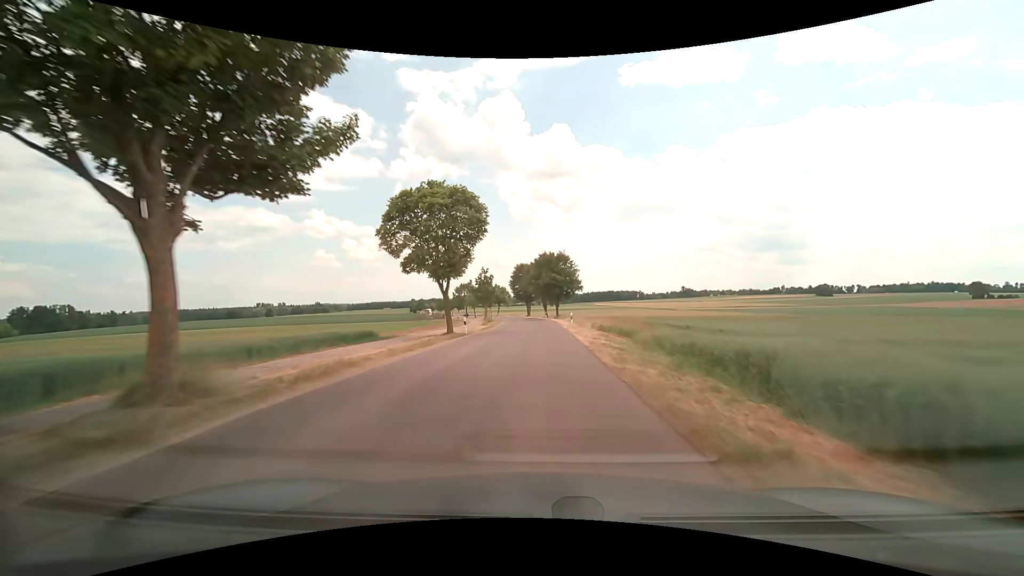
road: unclassified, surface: asphalt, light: Day
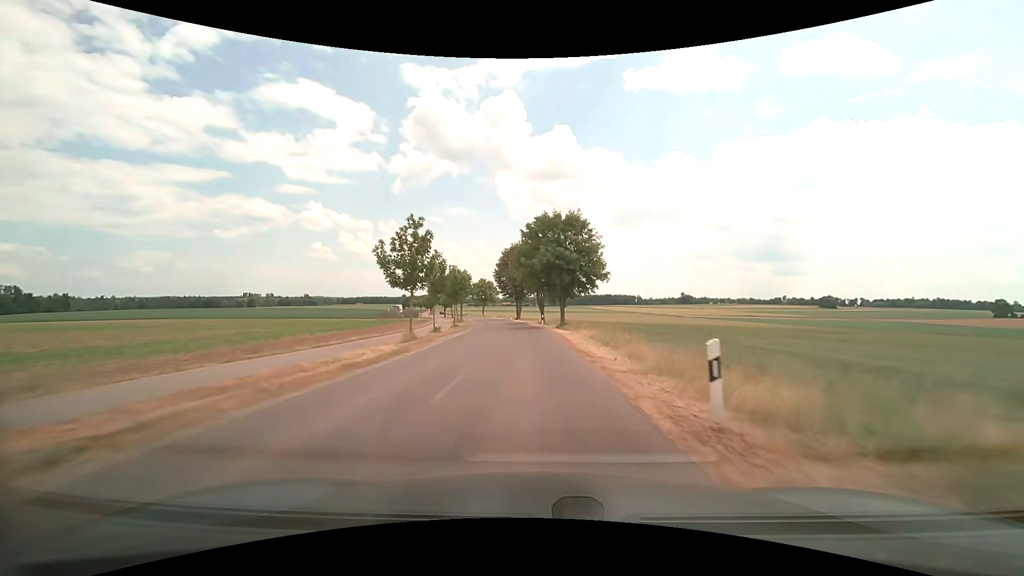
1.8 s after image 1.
(+0.3, +30.1) m; +1°
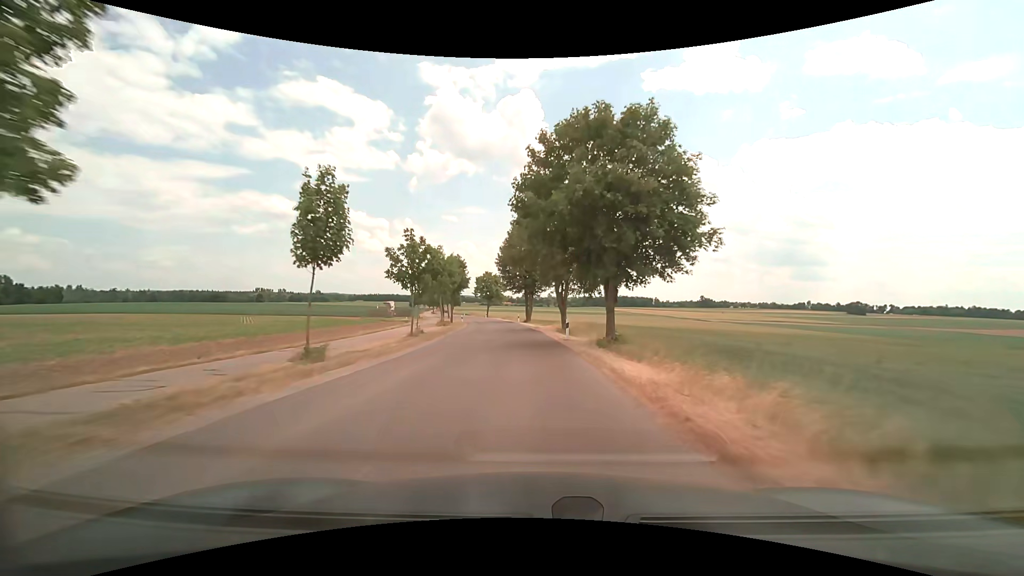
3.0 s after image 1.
(-0.2, +21.2) m; -1°
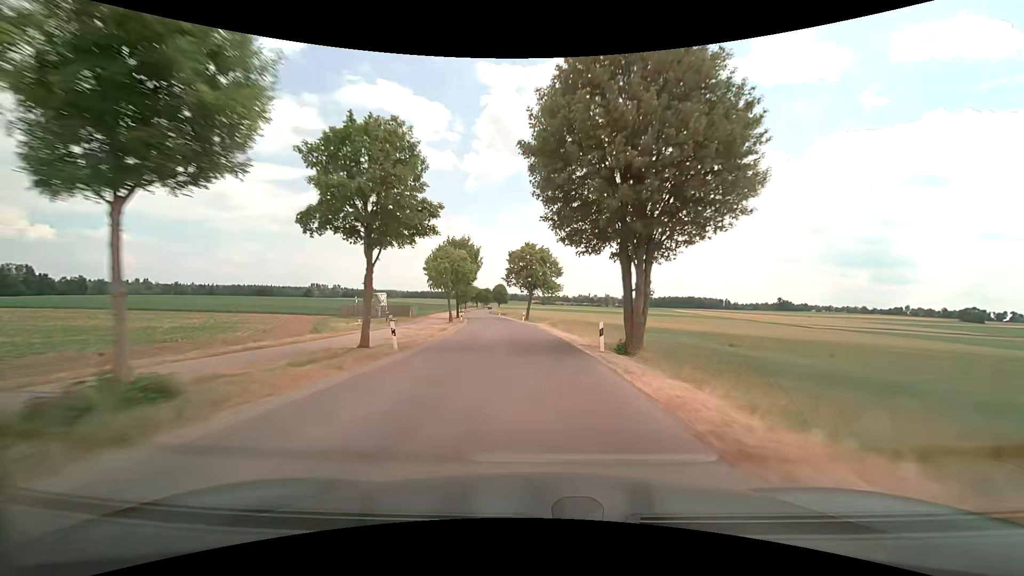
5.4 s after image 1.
(-2.5, +44.6) m; -6°
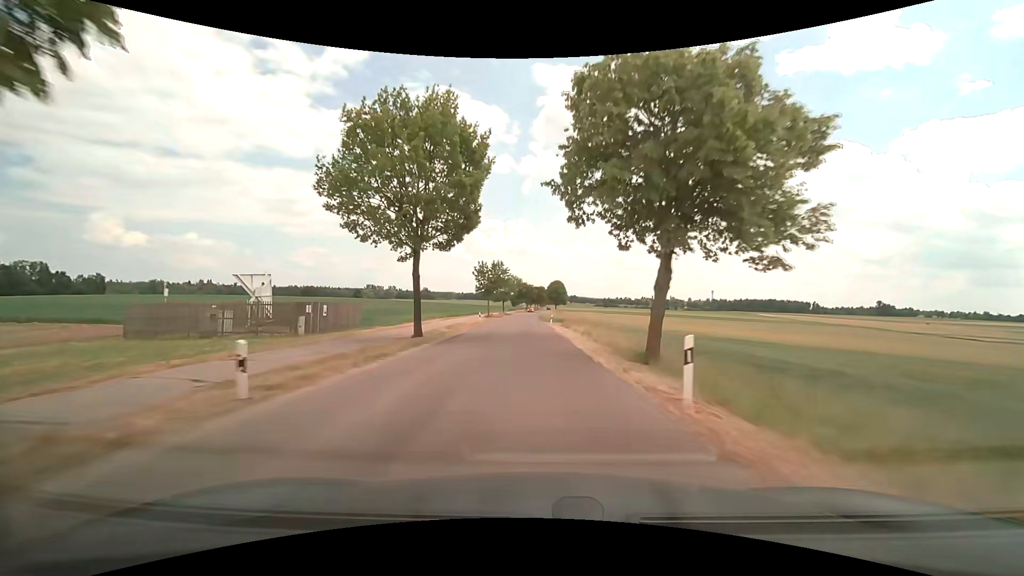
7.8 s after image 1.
(-3.2, +47.7) m; -7°
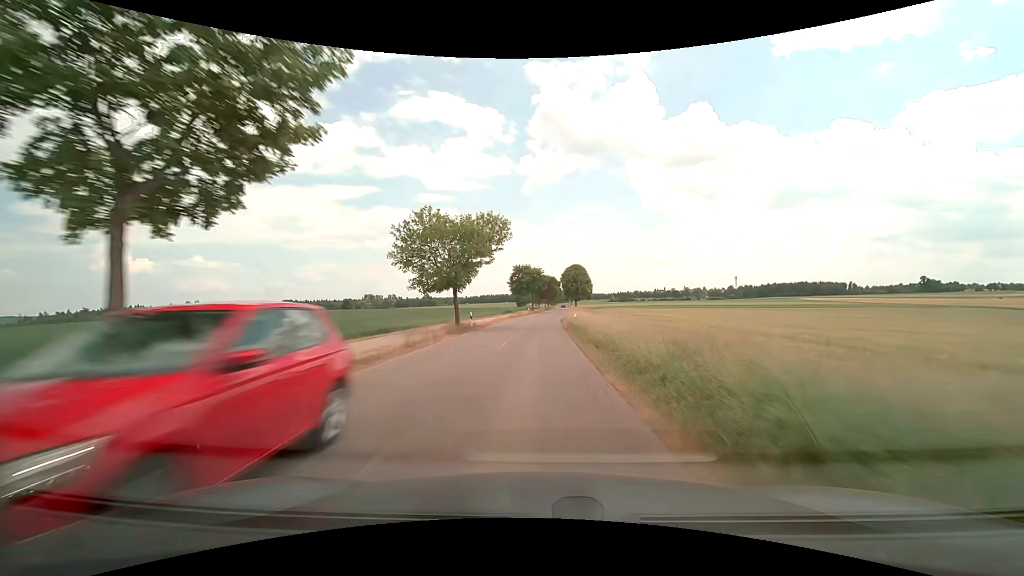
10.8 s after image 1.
(-1.0, +63.6) m; -1°
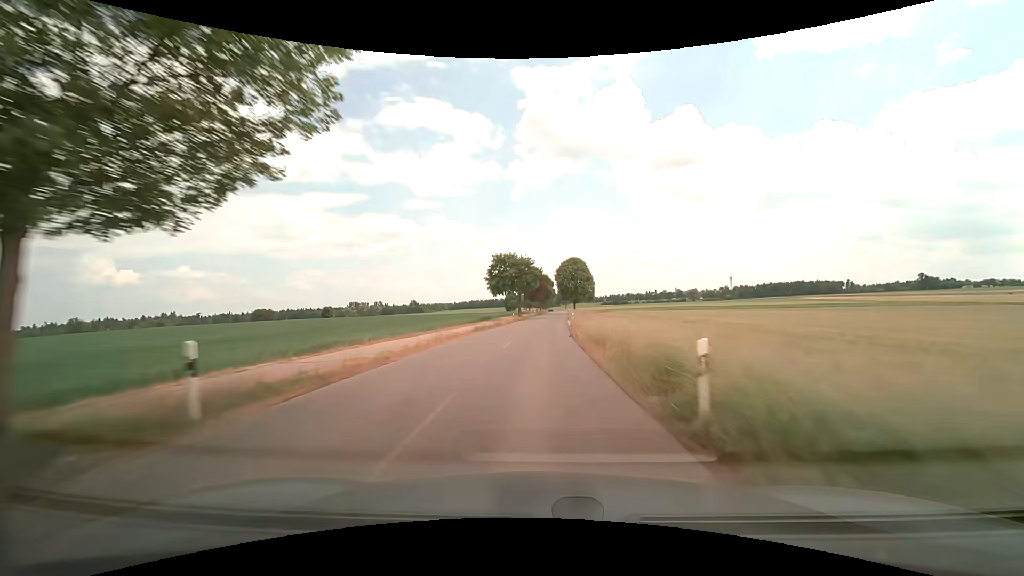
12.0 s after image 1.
(0.0, +26.5) m; +1°
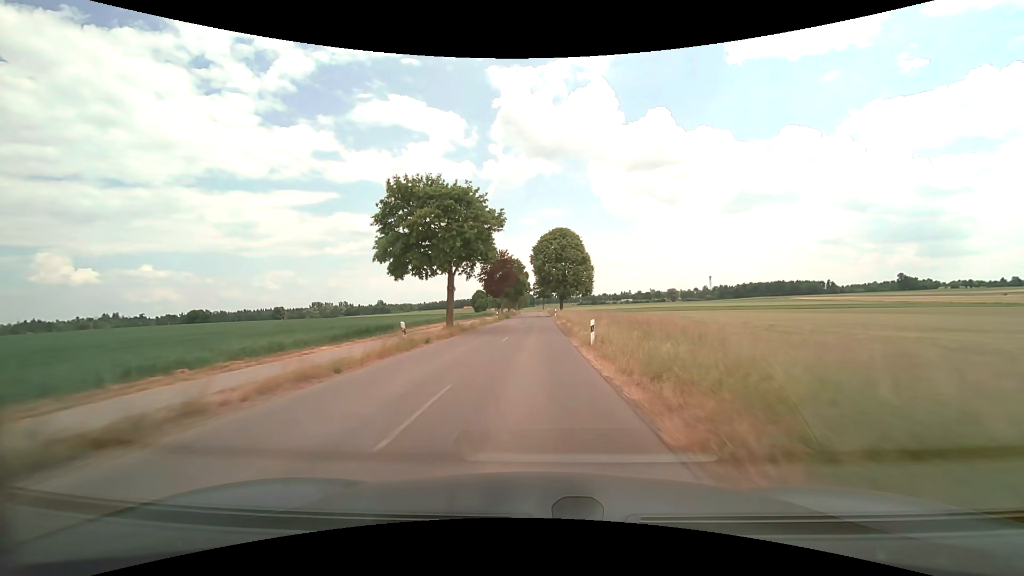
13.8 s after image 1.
(+1.1, +40.2) m; +3°
(0, +10) (0, +20) (0, +30) (0, +40) (0, +50) (0, +60) (0, +70) (0, +80) (0, +90) (0, +100) m
